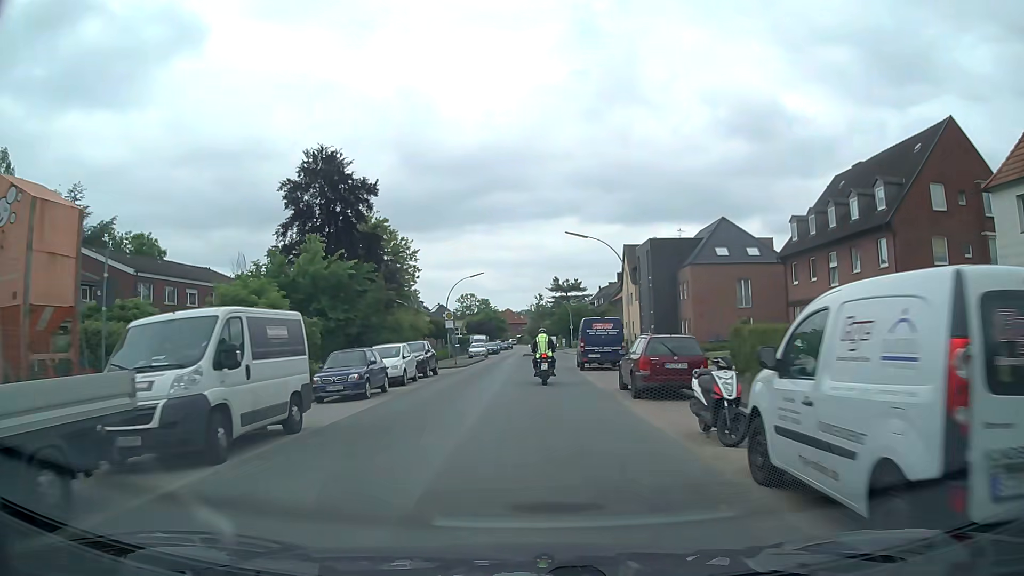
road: secondary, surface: asphalt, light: Day
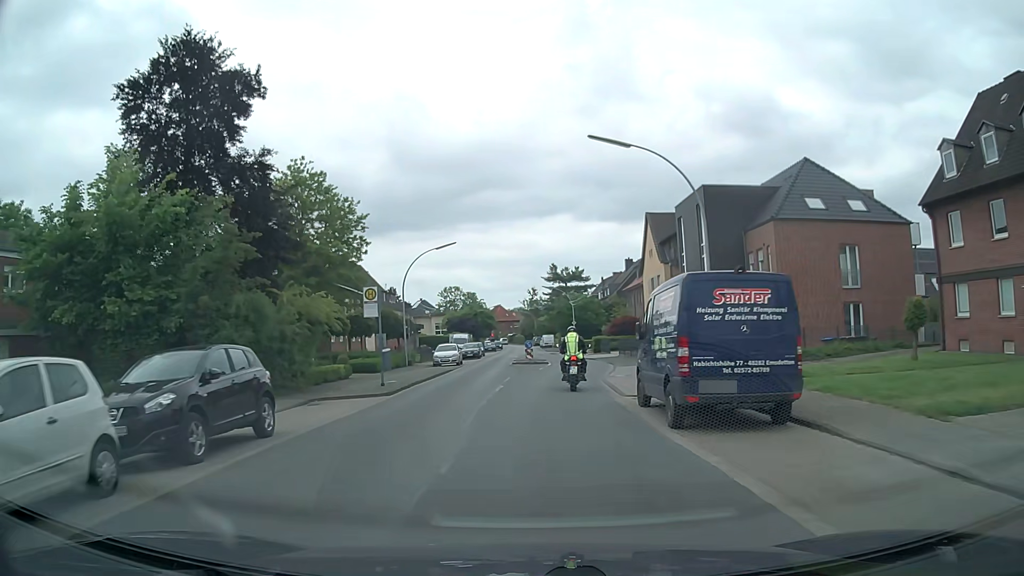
(-0.1, +20.2) m; 0°
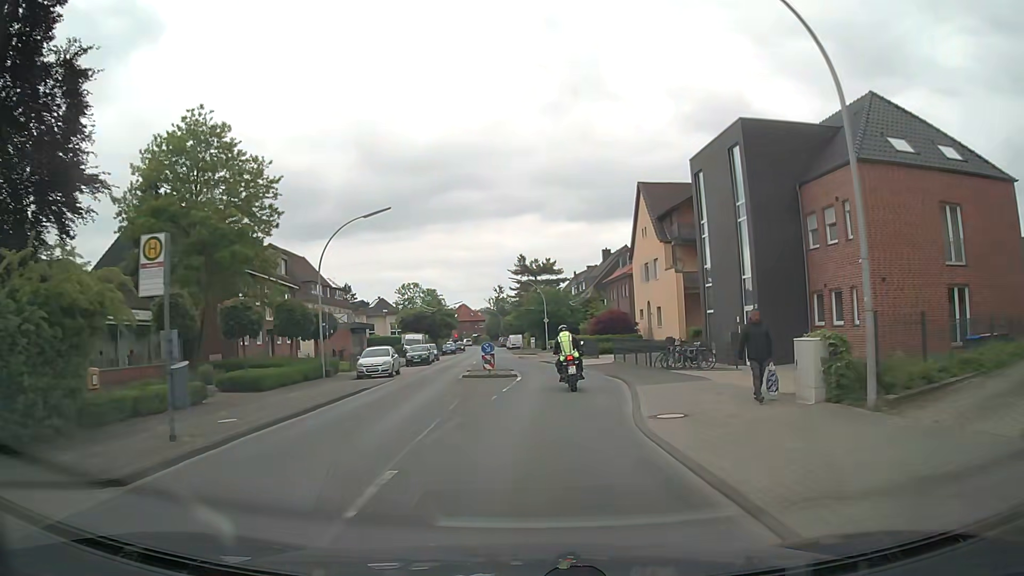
(+0.3, +12.5) m; +2°
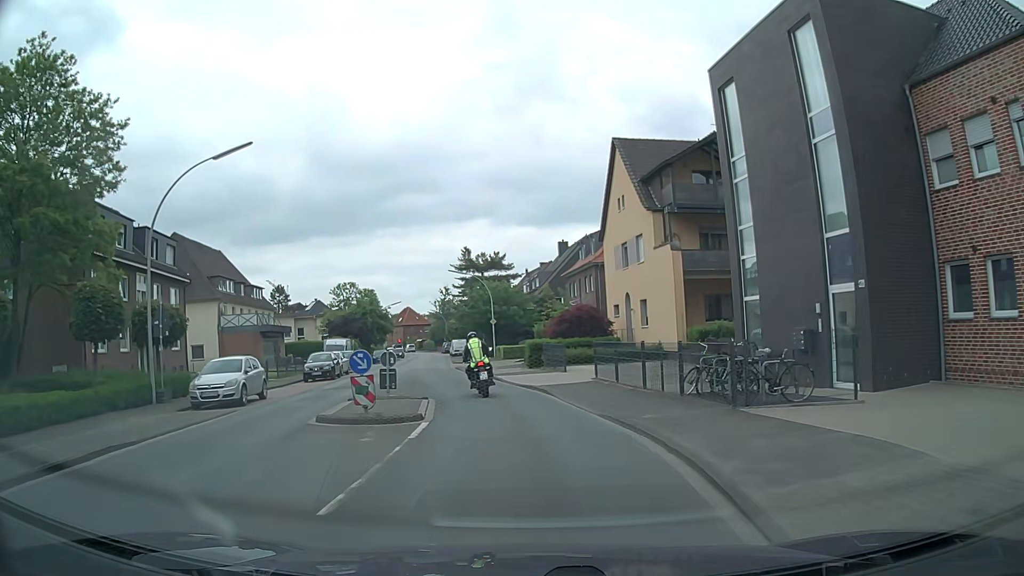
(+0.6, +12.3) m; +4°
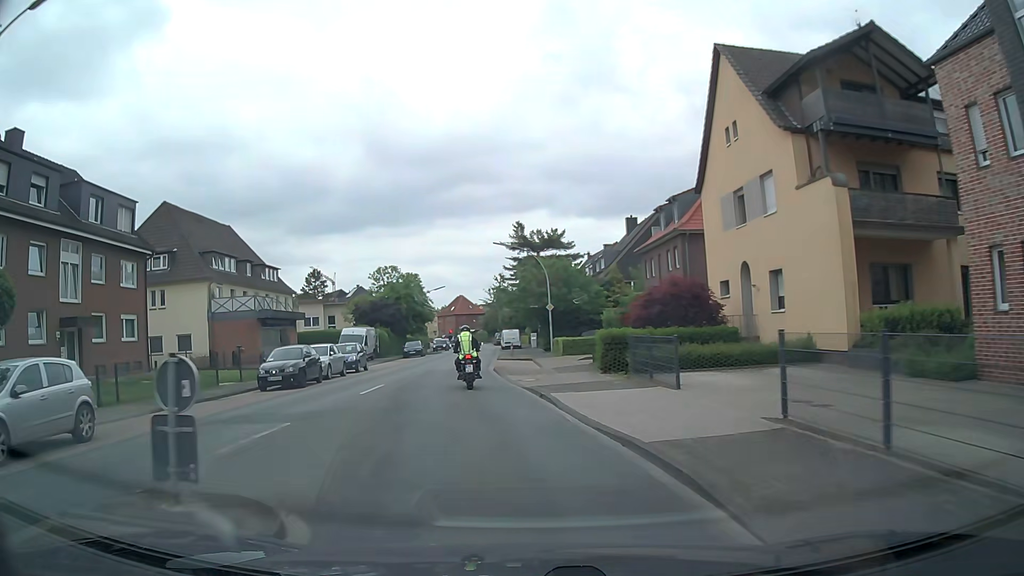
(-0.2, +12.4) m; -3°
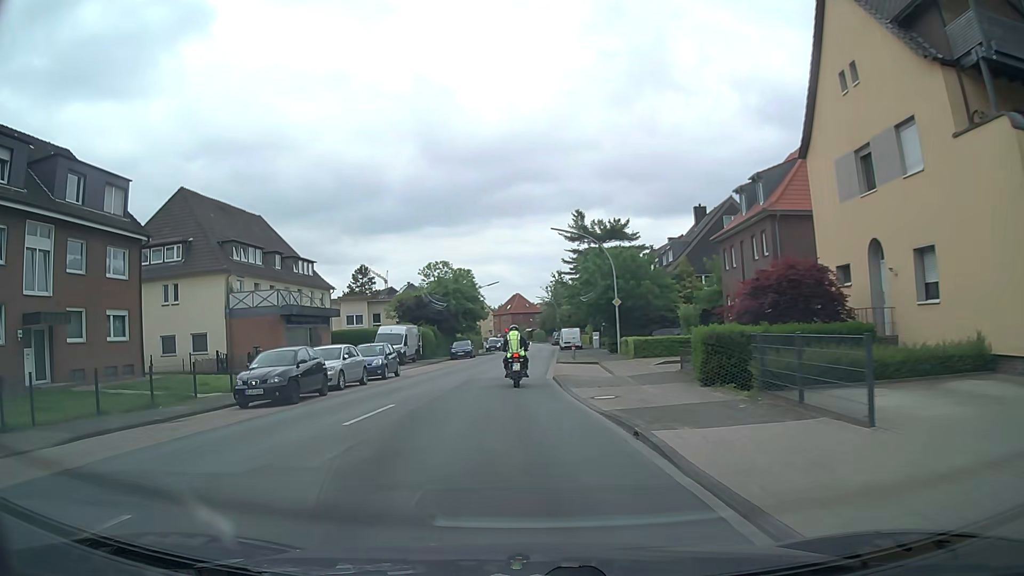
(-0.4, +6.2) m; -6°
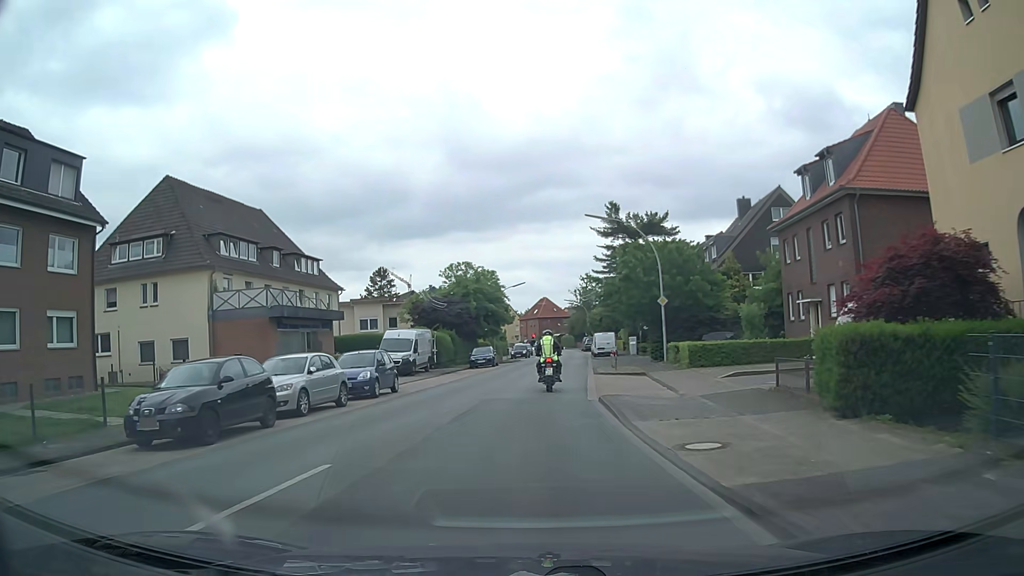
(-0.1, +6.3) m; -2°
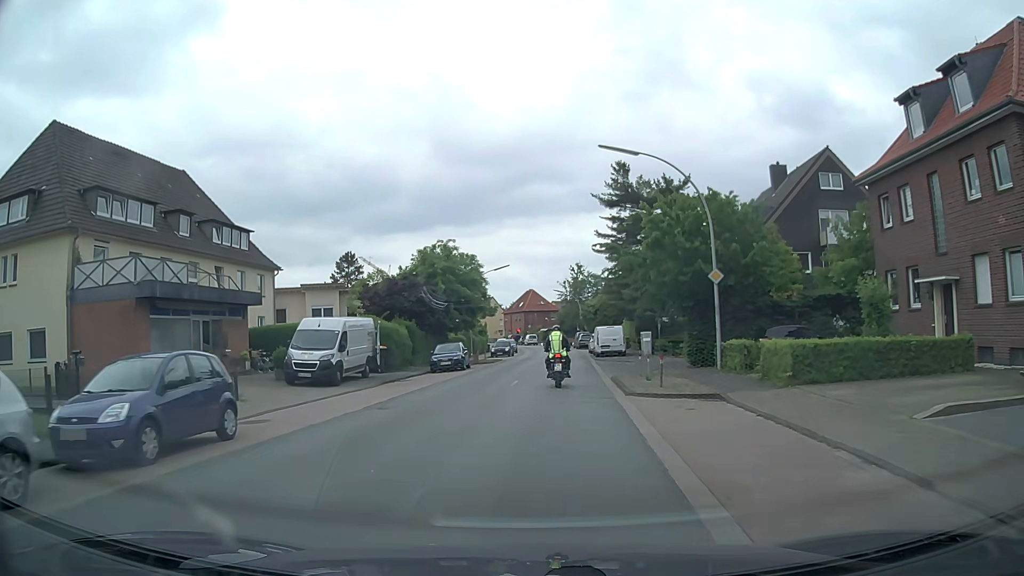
(0.0, +12.5) m; +1°
(0, +10) (+1, +20) (+1, +30) (+2, +40) (+2, +50) (+3, +60) (+3, +70) (+3, +80) (+3, +90) (+2, +100) m
